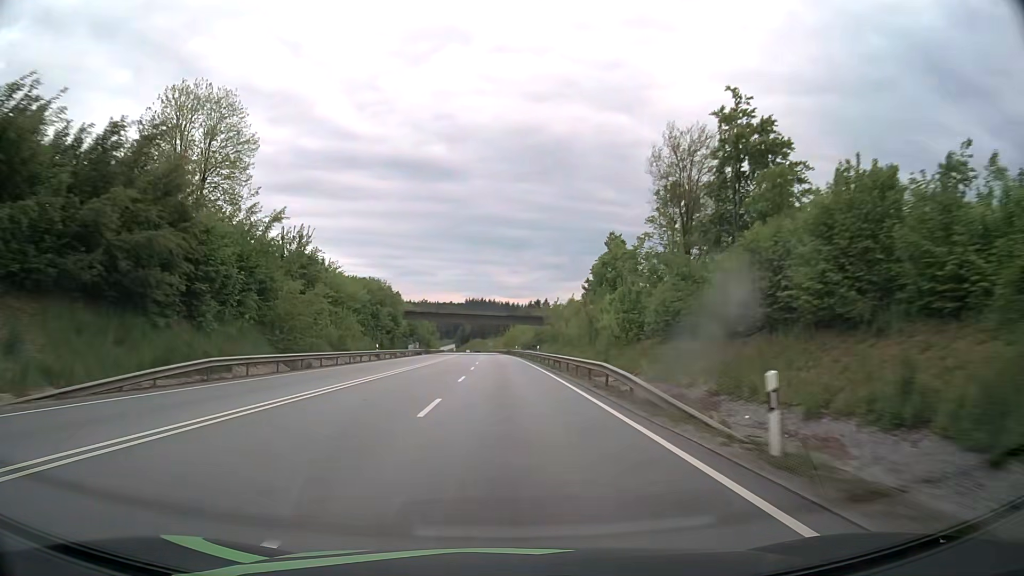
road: primary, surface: asphalt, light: Day
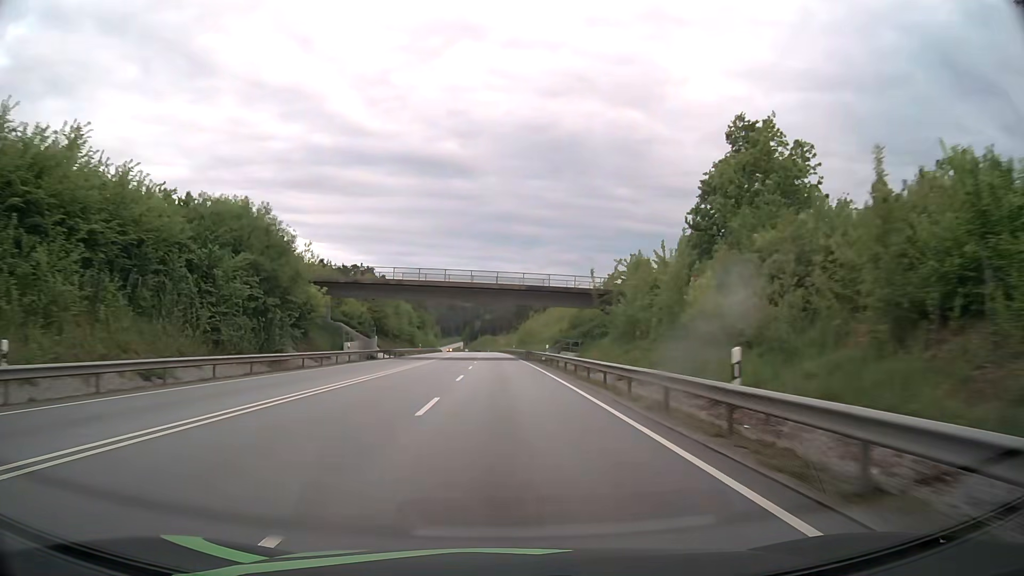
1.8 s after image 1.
(-0.5, +47.6) m; -1°
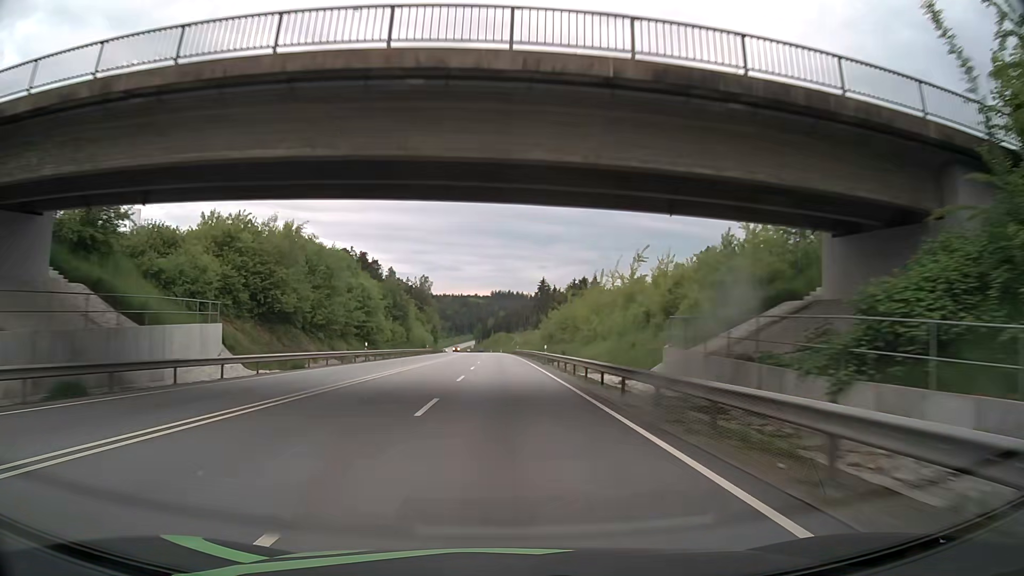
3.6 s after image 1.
(-0.6, +47.6) m; -1°
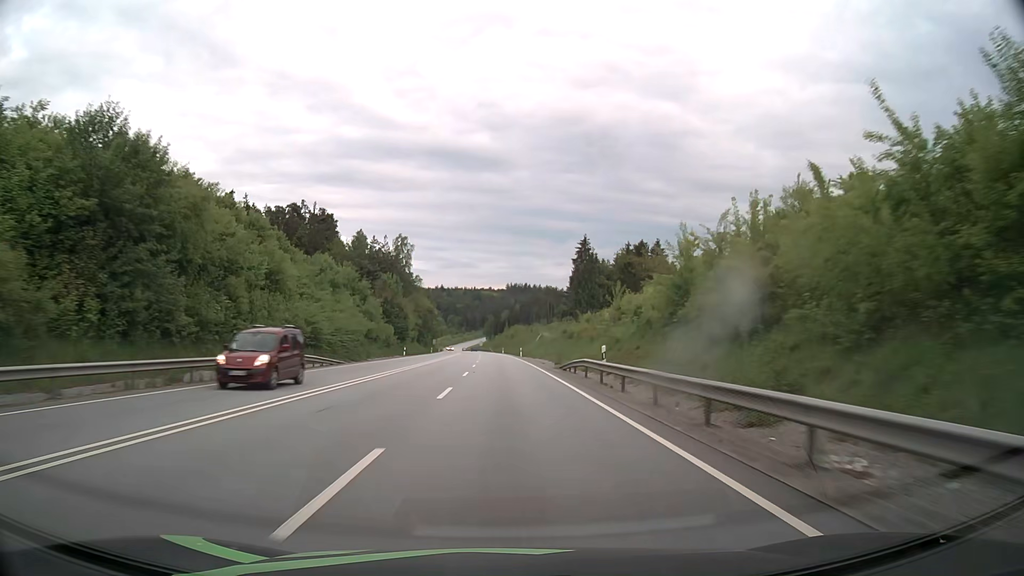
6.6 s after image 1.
(-0.9, +79.3) m; -1°
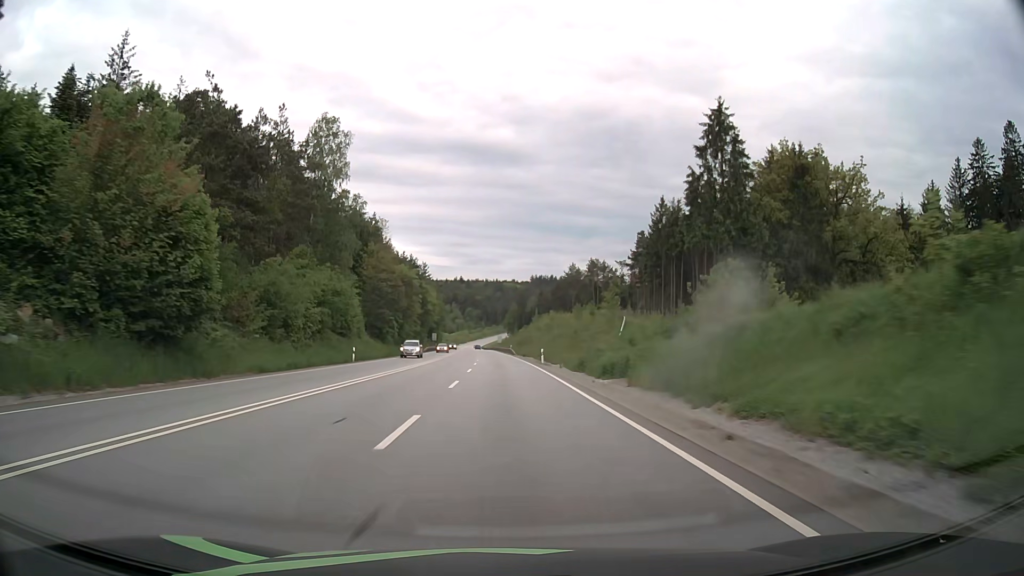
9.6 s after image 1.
(-1.5, +79.3) m; -2°
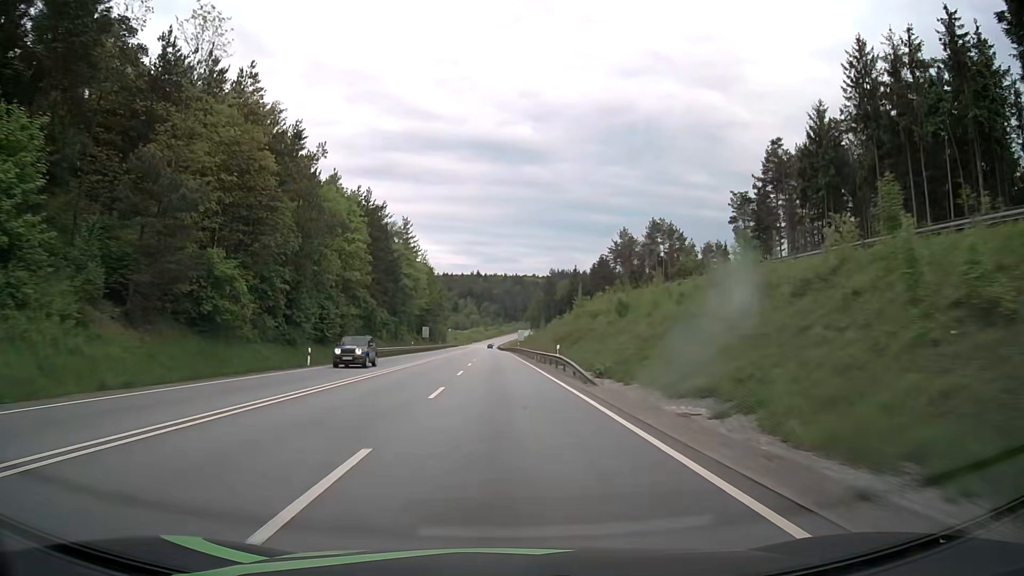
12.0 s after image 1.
(-0.8, +63.5) m; -2°
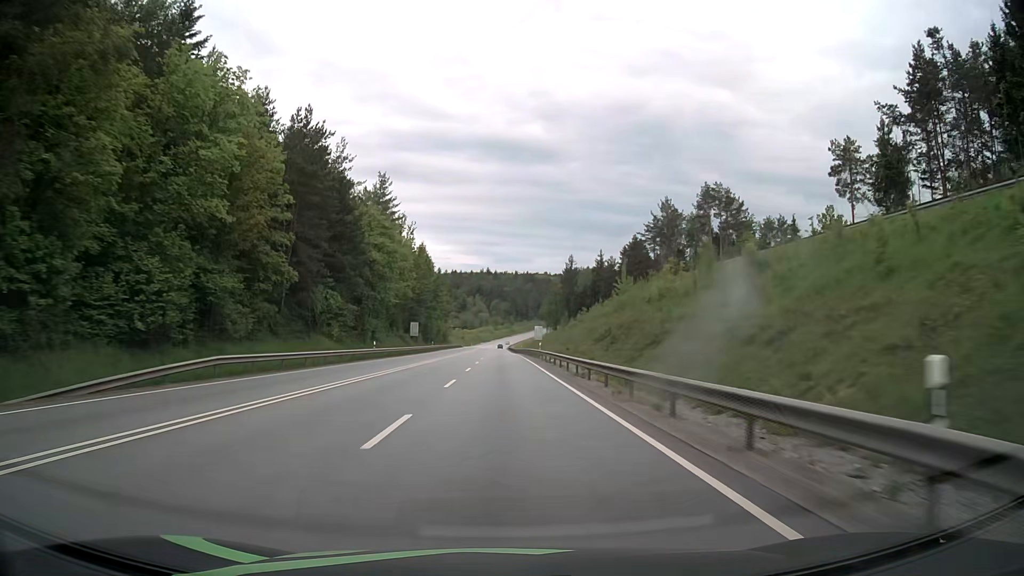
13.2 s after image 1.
(-0.3, +31.6) m; -1°
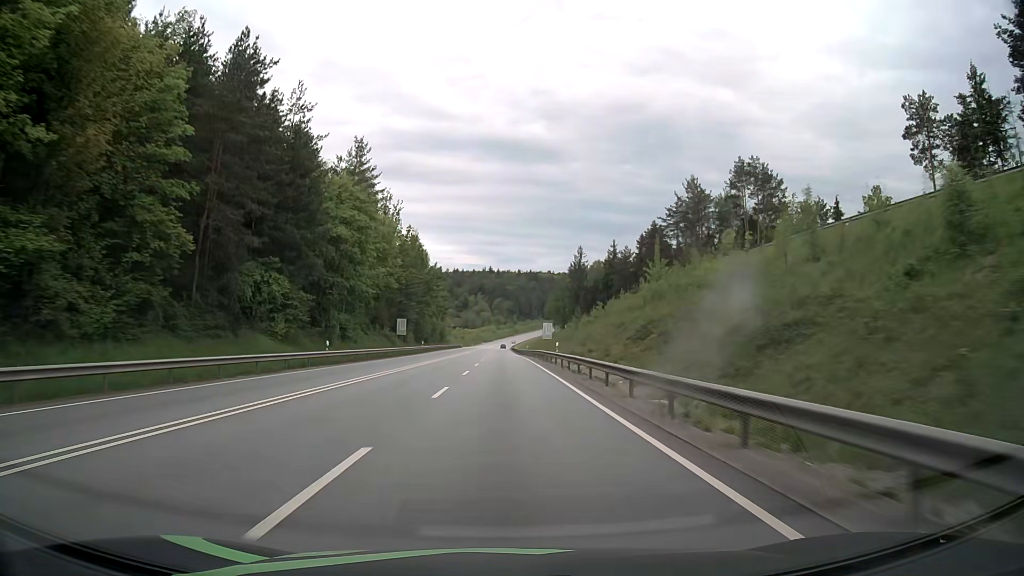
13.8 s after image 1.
(0.0, +15.8) m; 0°
(0, +10) (0, +20) (0, +30) (0, +40) (0, +50) (0, +60) (0, +70) (-1, +80) (-1, +90) (-1, +100) m
